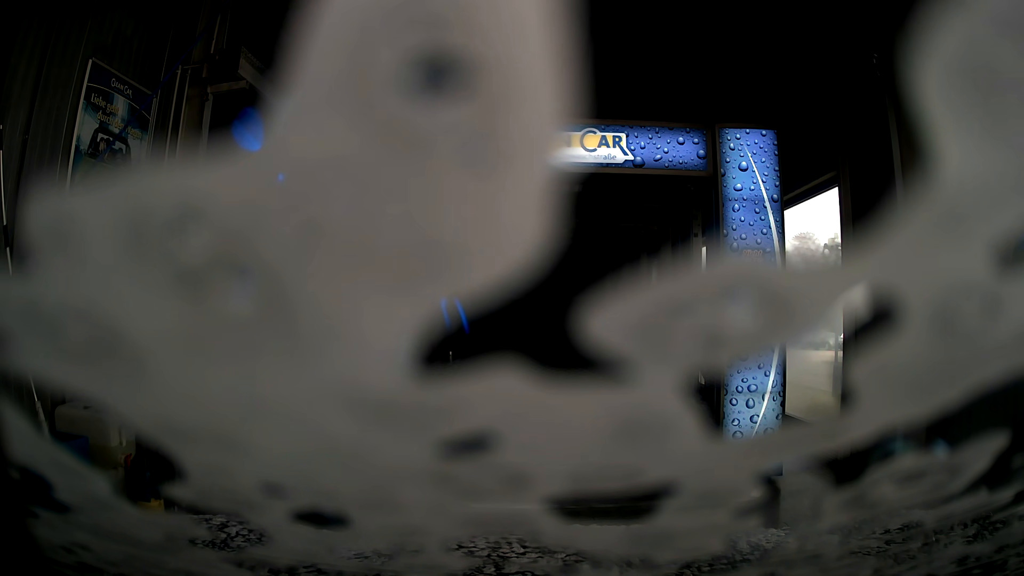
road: service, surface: asphalt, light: Day
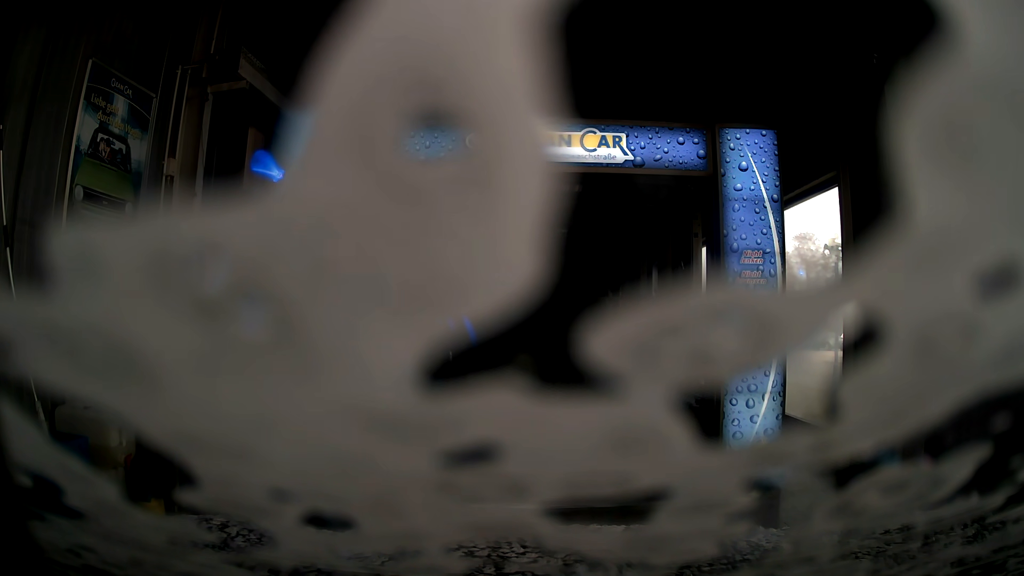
(0.0, 0.0) m; 0°
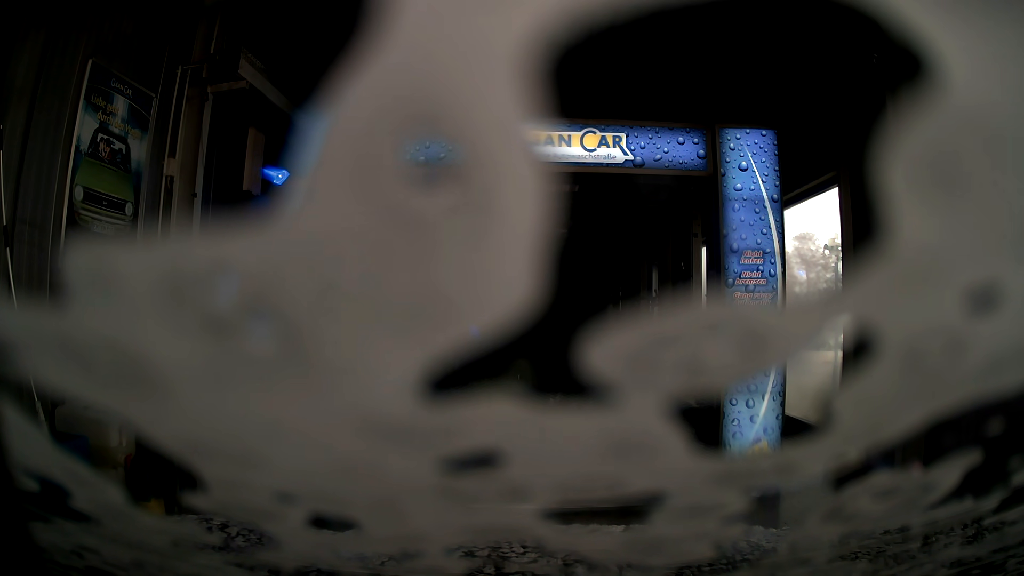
(0.0, 0.0) m; 0°
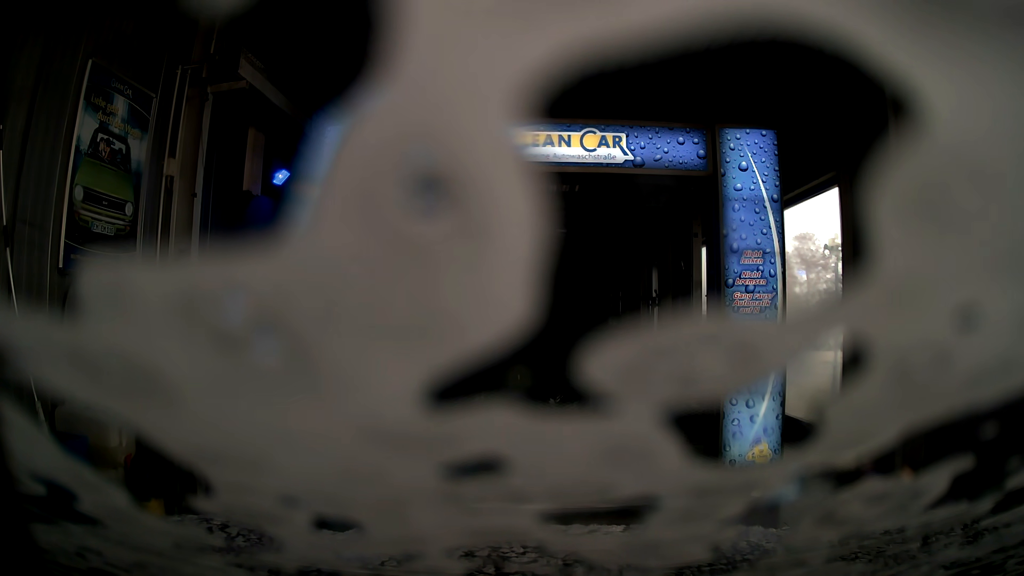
(0.0, 0.0) m; 0°
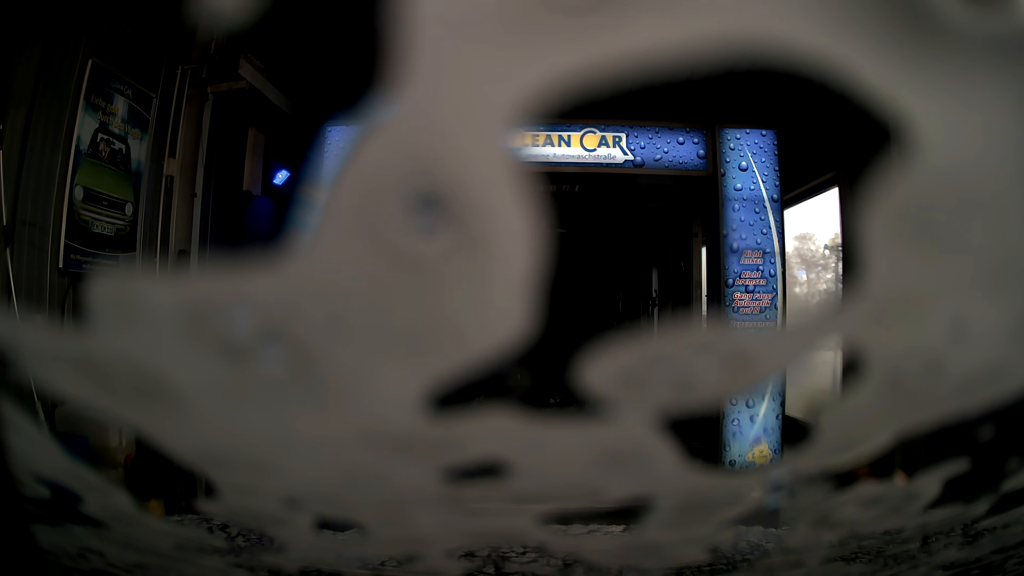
(0.0, 0.0) m; 0°
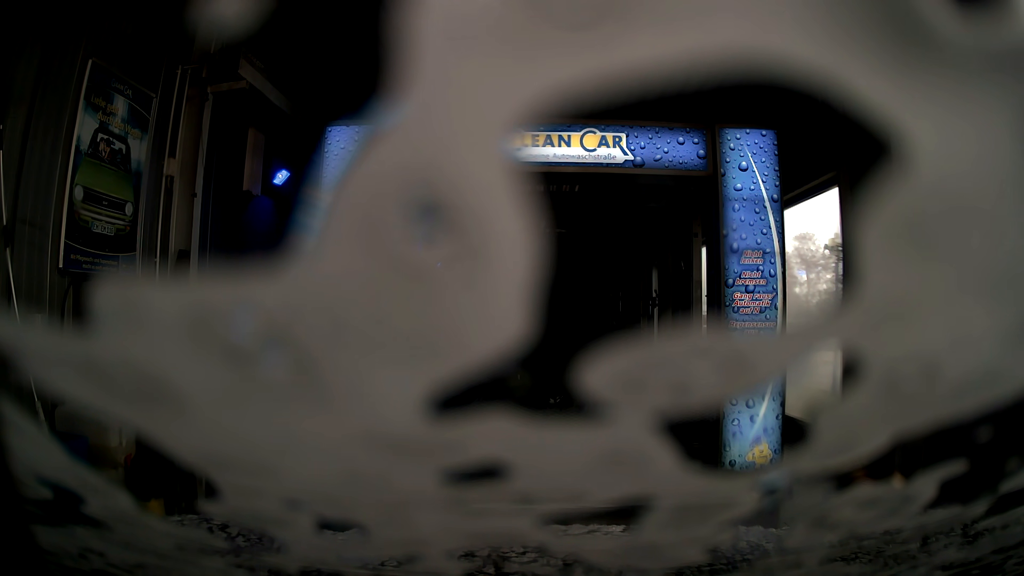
(0.0, 0.0) m; 0°
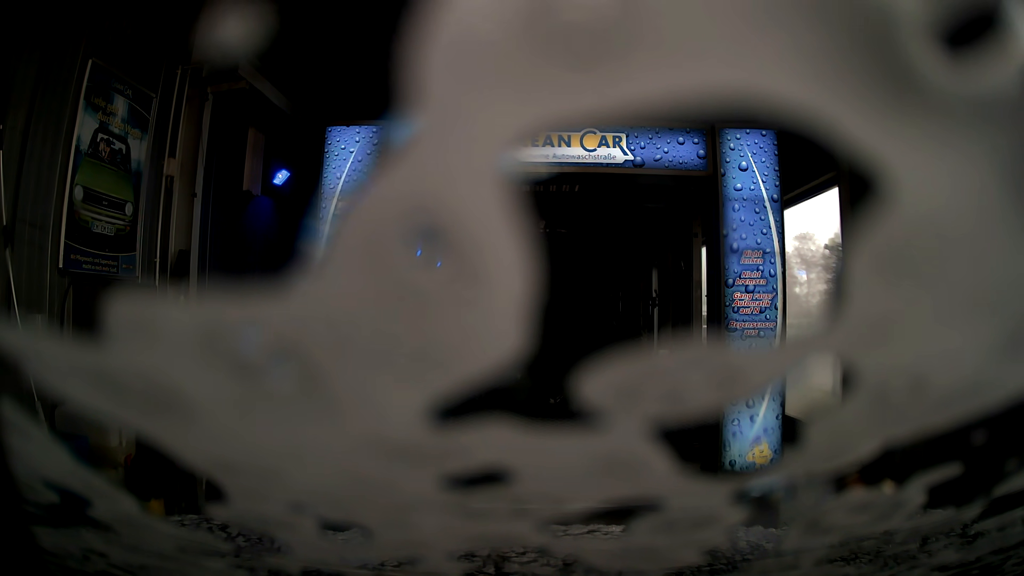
(0.0, 0.0) m; 0°
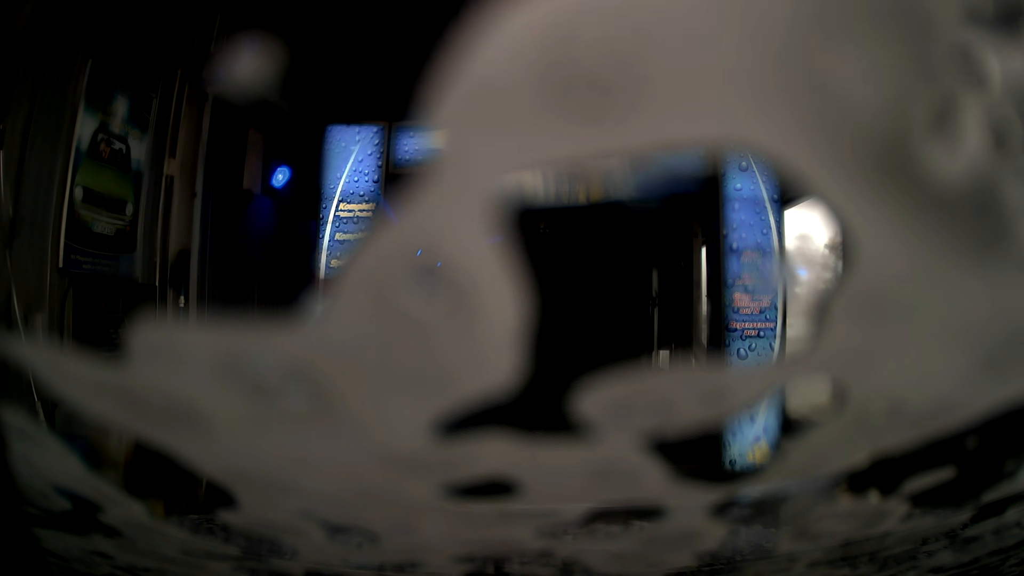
(0.0, 0.0) m; 0°
